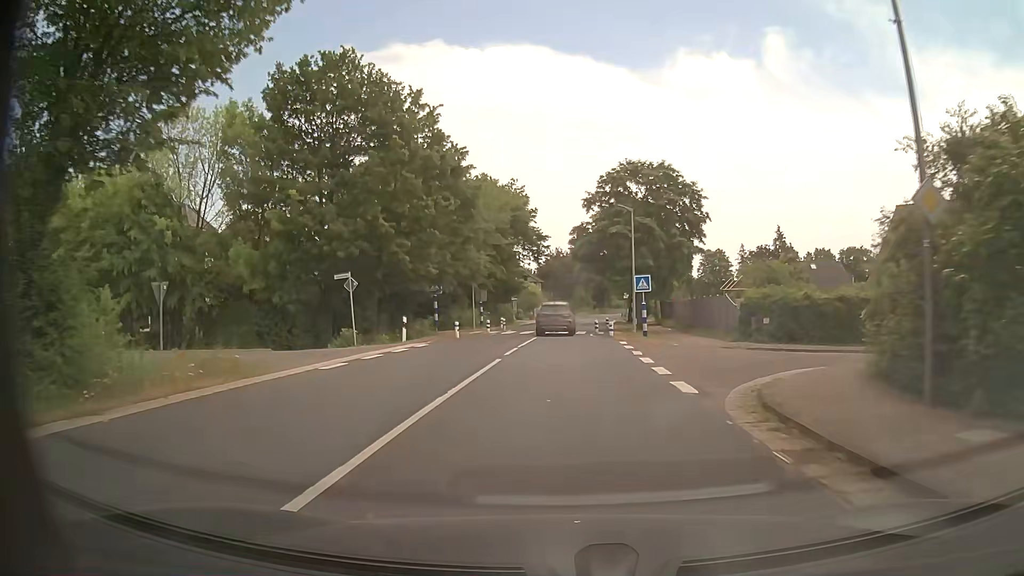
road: secondary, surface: asphalt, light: Day
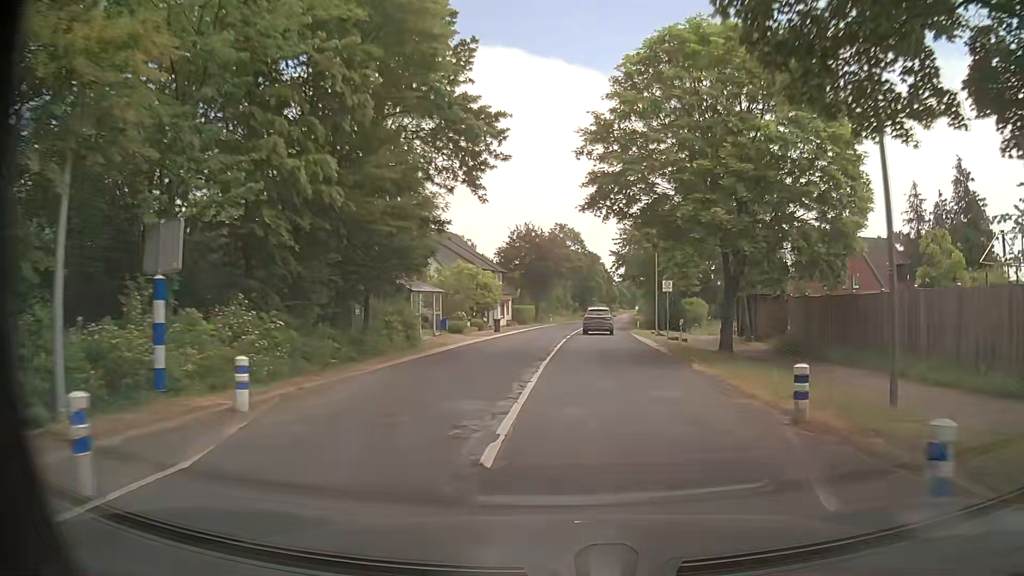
(-0.4, +37.5) m; +2°
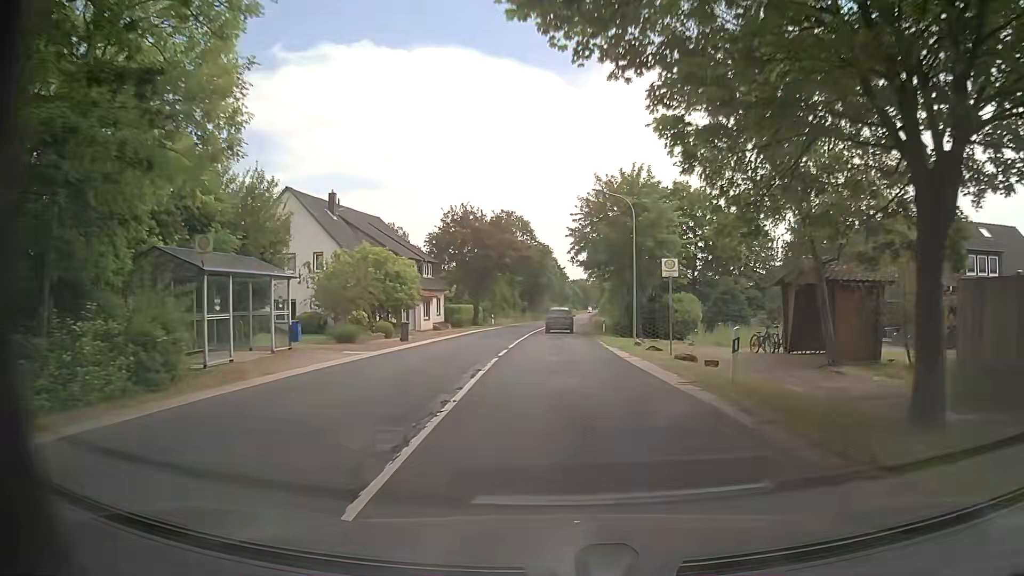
(+0.7, +14.8) m; +4°
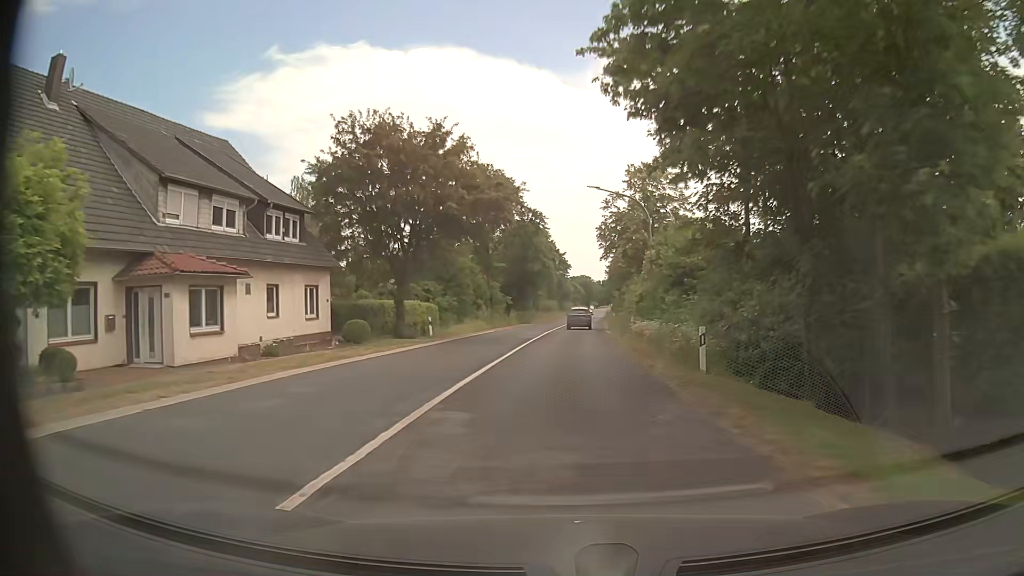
(+0.3, +32.2) m; +1°
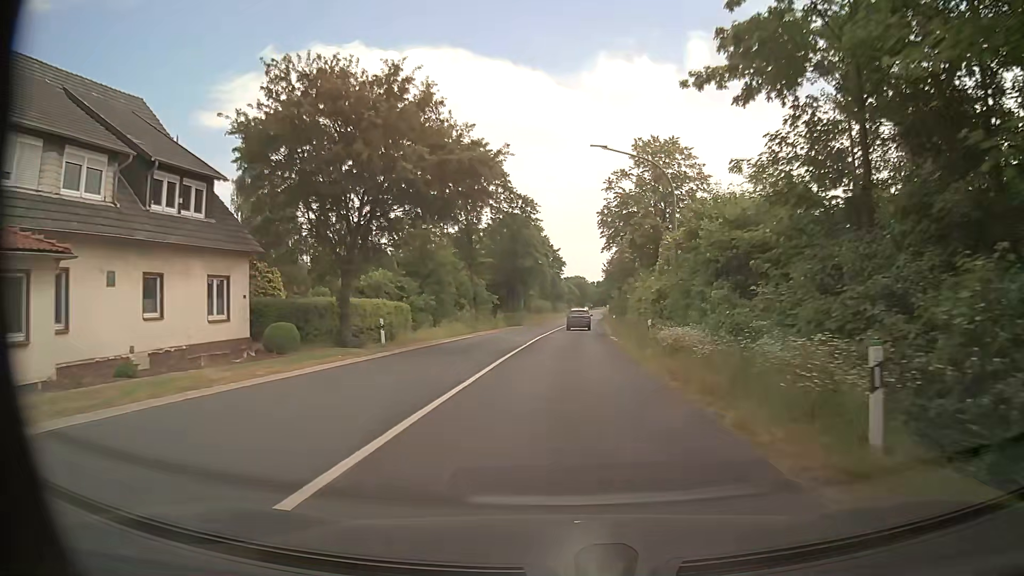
(0.0, +8.4) m; +1°
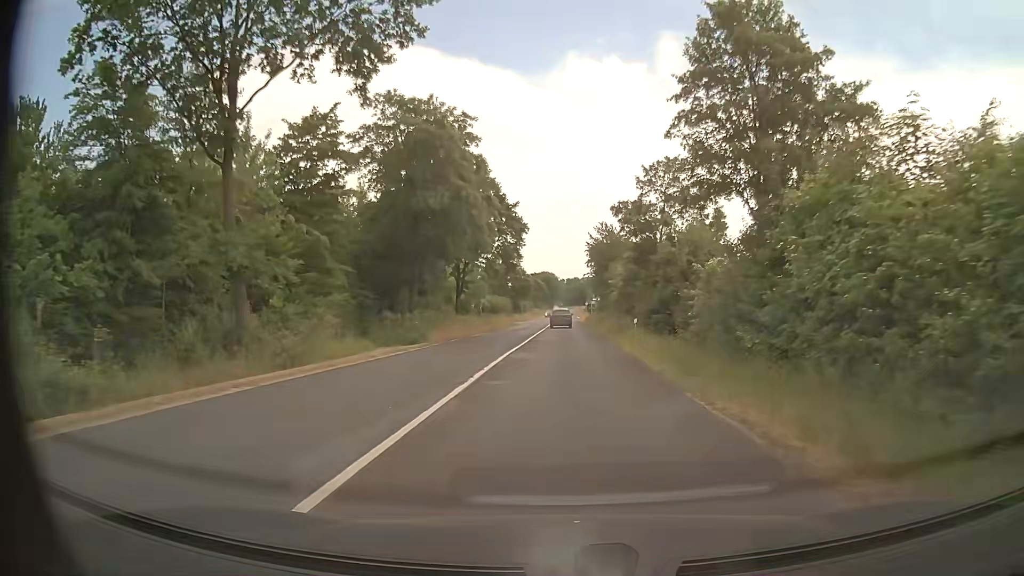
(+0.6, +40.8) m; +2°
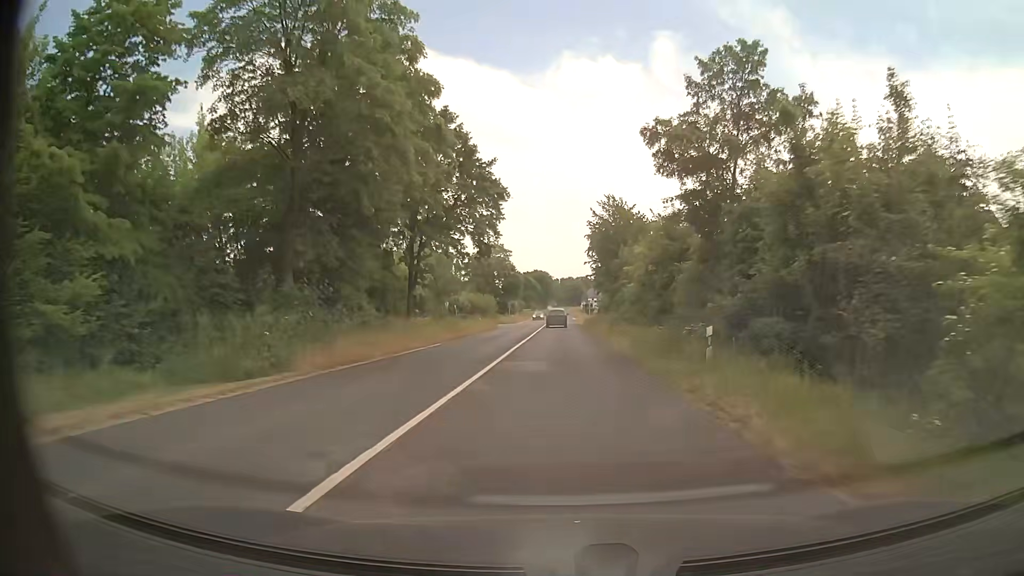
(+0.2, +16.4) m; +1°
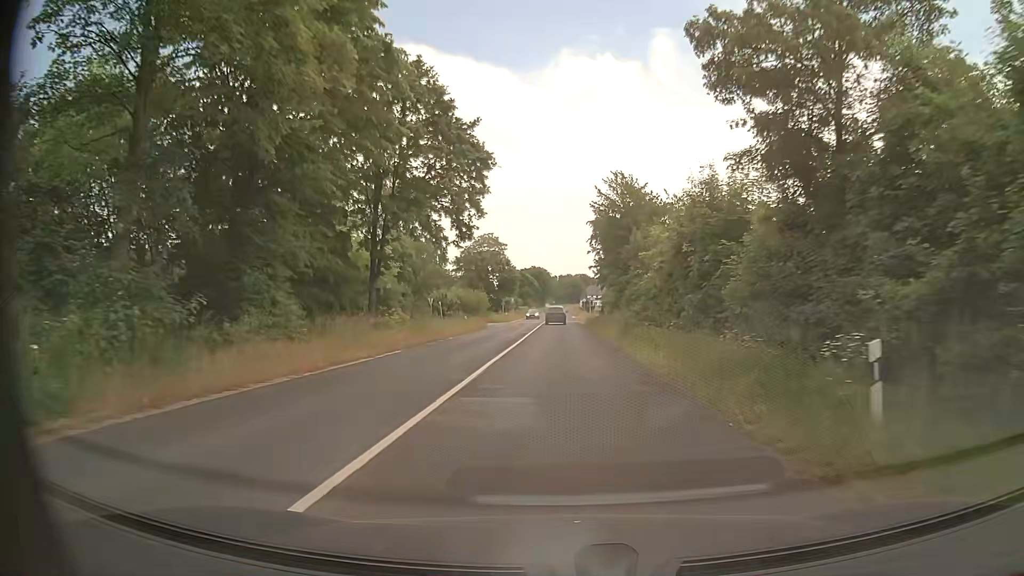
(0.0, +8.2) m; 0°
(0, +10) (0, +20) (0, +30) (0, +40) (0, +50) (0, +60) (0, +70) (0, +80) (0, +90) (0, +100) m
